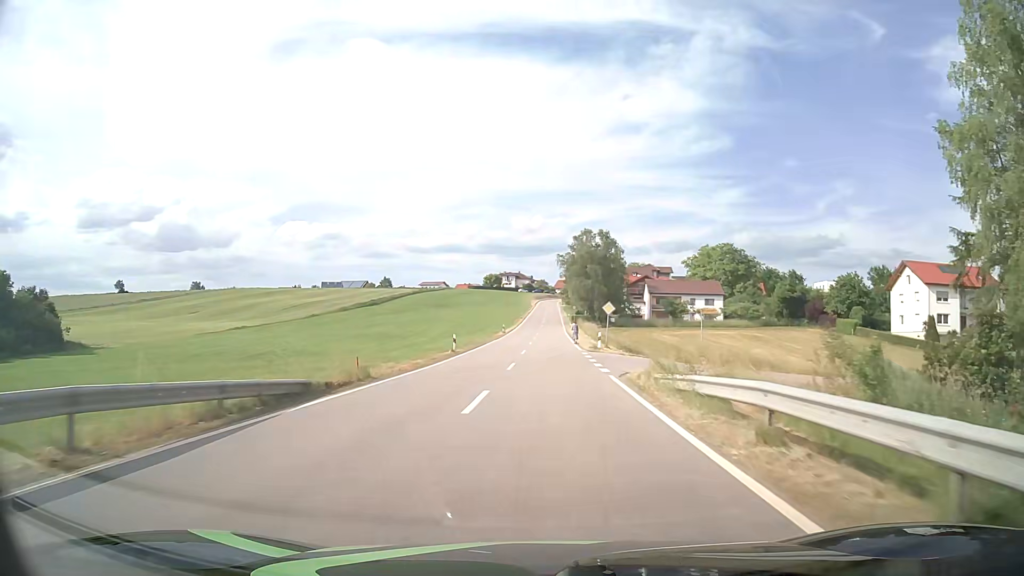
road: tertiary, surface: asphalt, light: Day
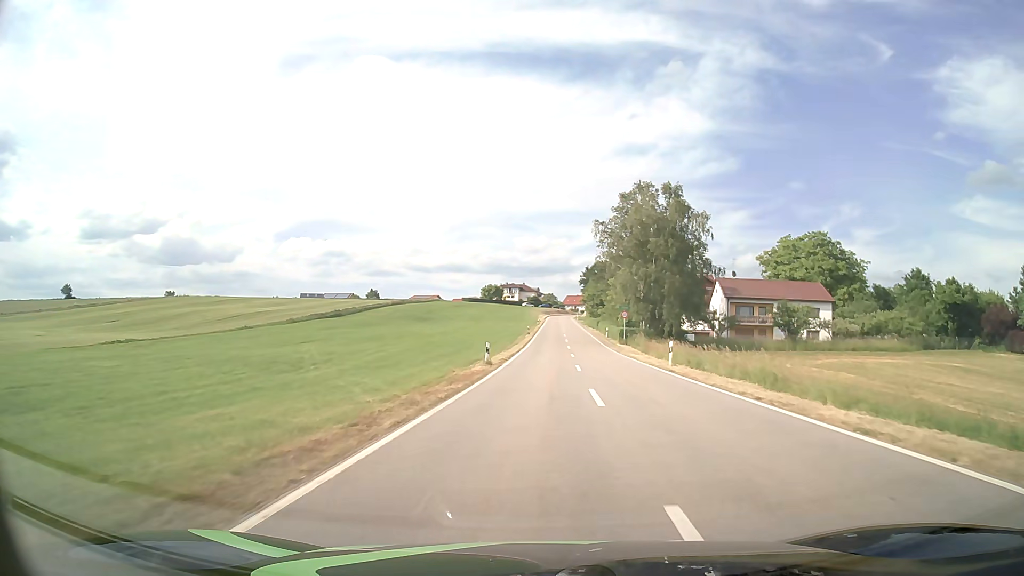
(-1.5, +45.7) m; 0°
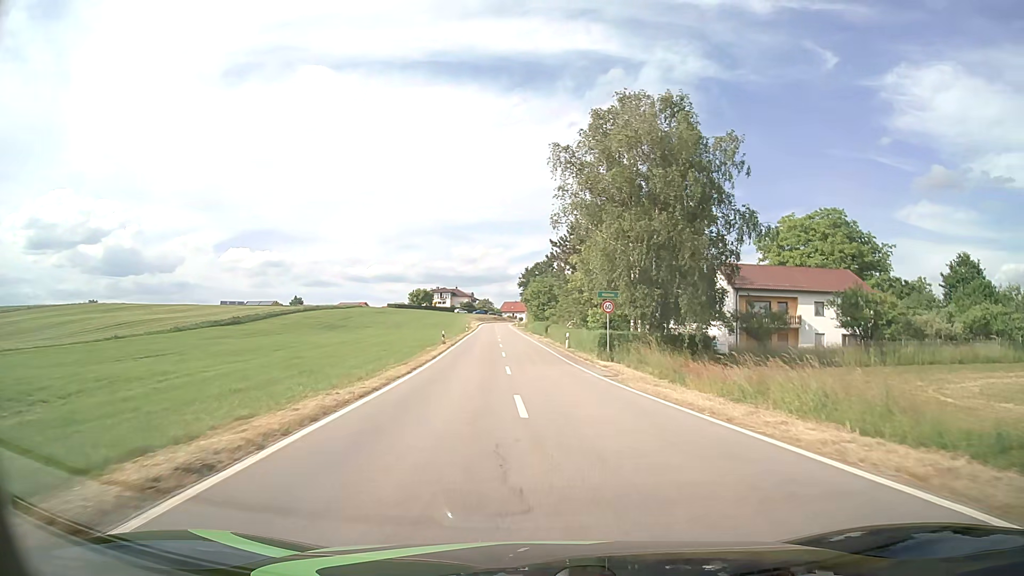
(+1.1, +25.7) m; +5°
